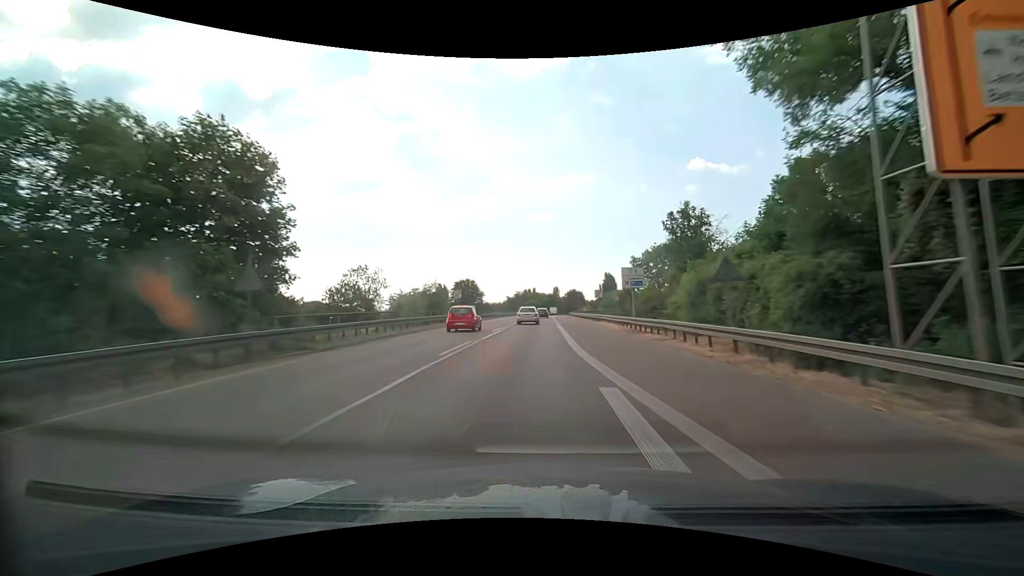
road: trunk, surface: asphalt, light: Day
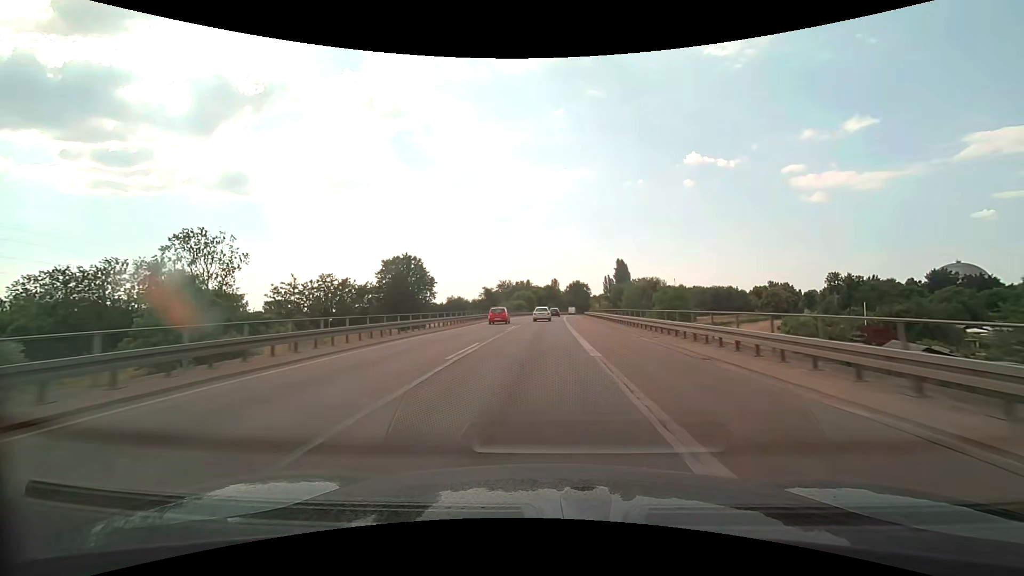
(0.0, +68.7) m; 0°
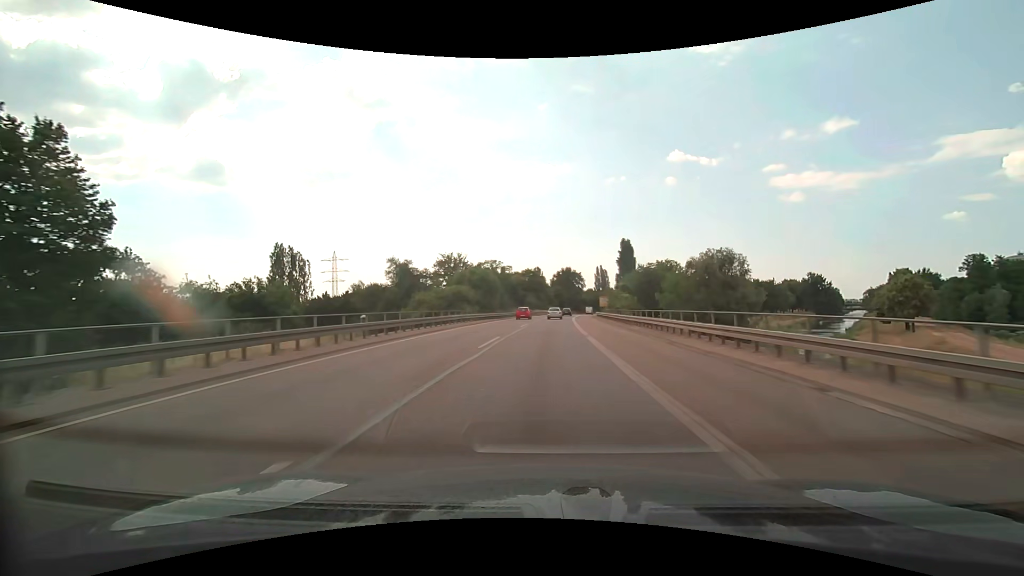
(+1.0, +68.5) m; +2°
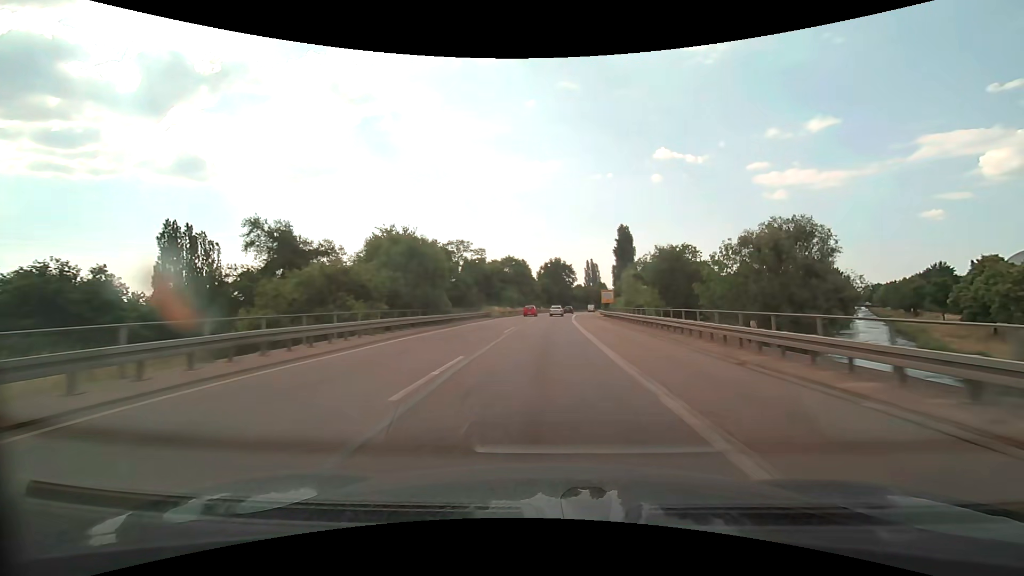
(+0.3, +27.1) m; +2°
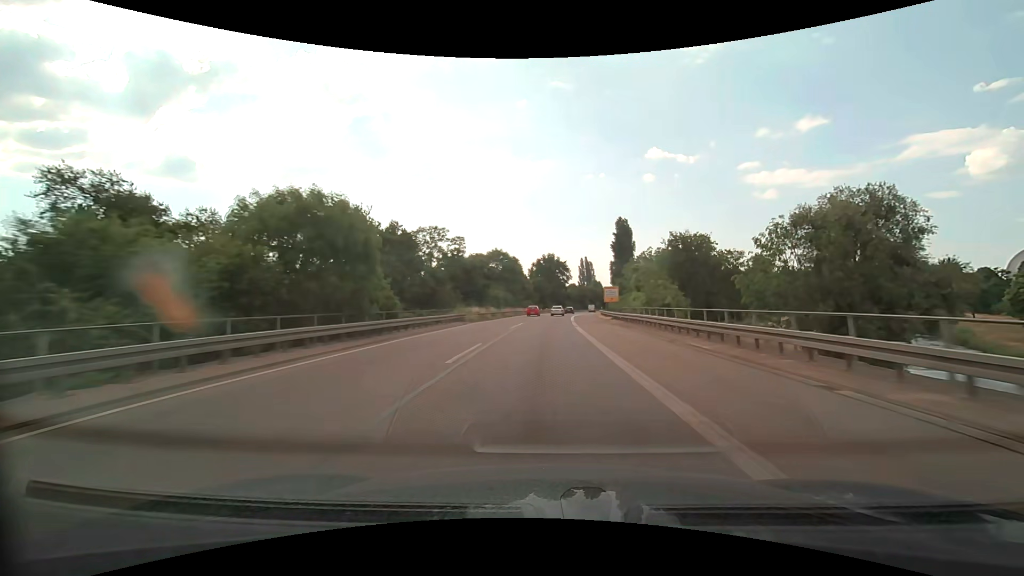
(+0.1, +13.4) m; +1°
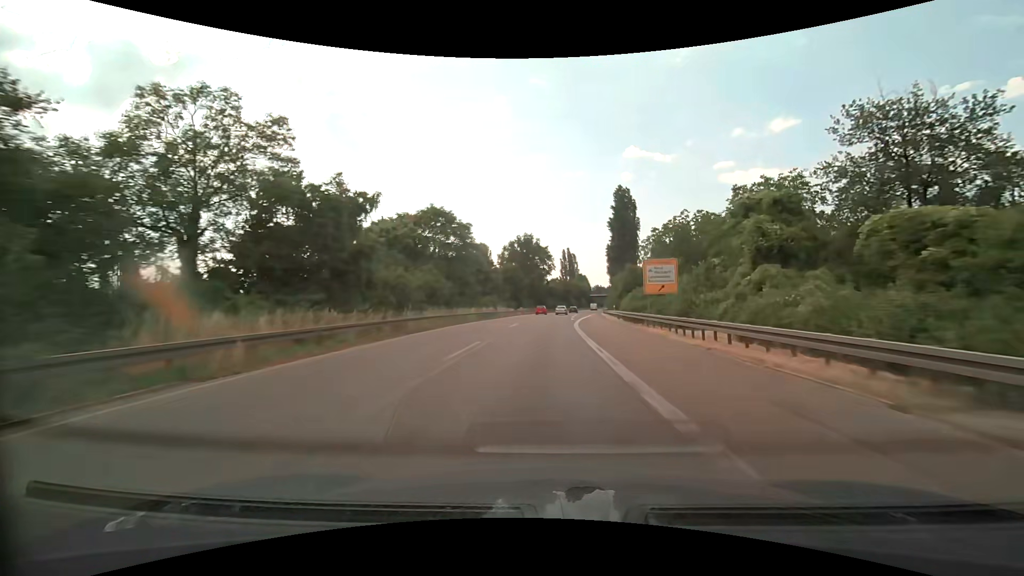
(+0.8, +39.9) m; +2°
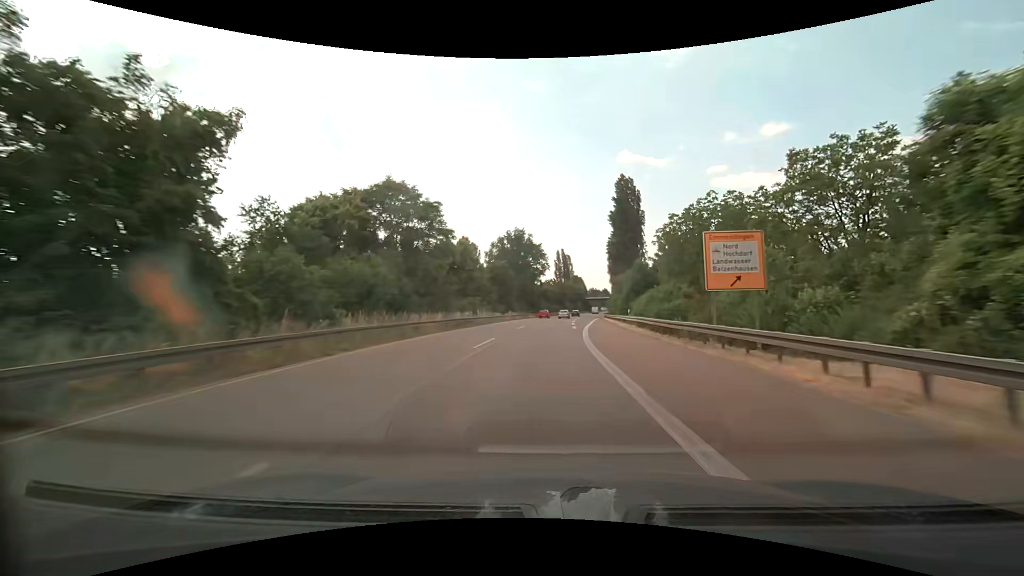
(+0.1, +13.2) m; +1°
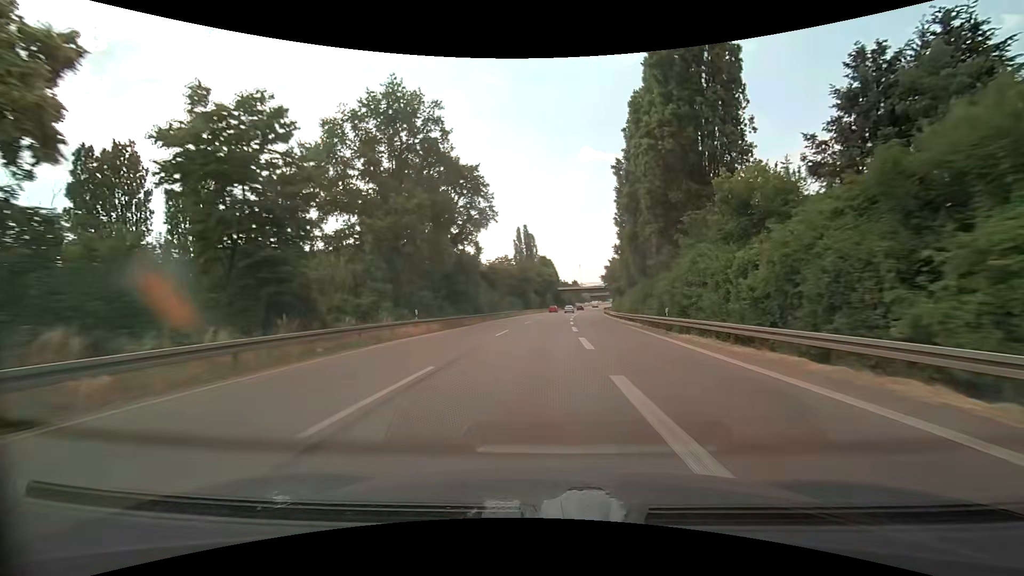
(+2.5, +66.5) m; +4°
(0, +10) (0, +20) (0, +30) (+1, +40) (+1, +50) (+2, +60) (+2, +70) (+3, +80) (+4, +90) (+5, +100) m
